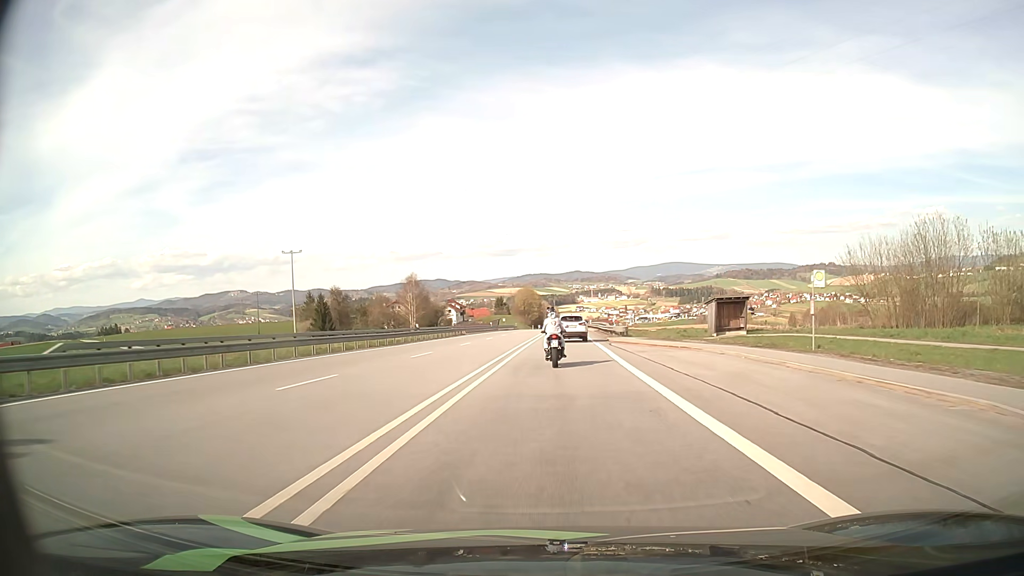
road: primary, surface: asphalt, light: Day
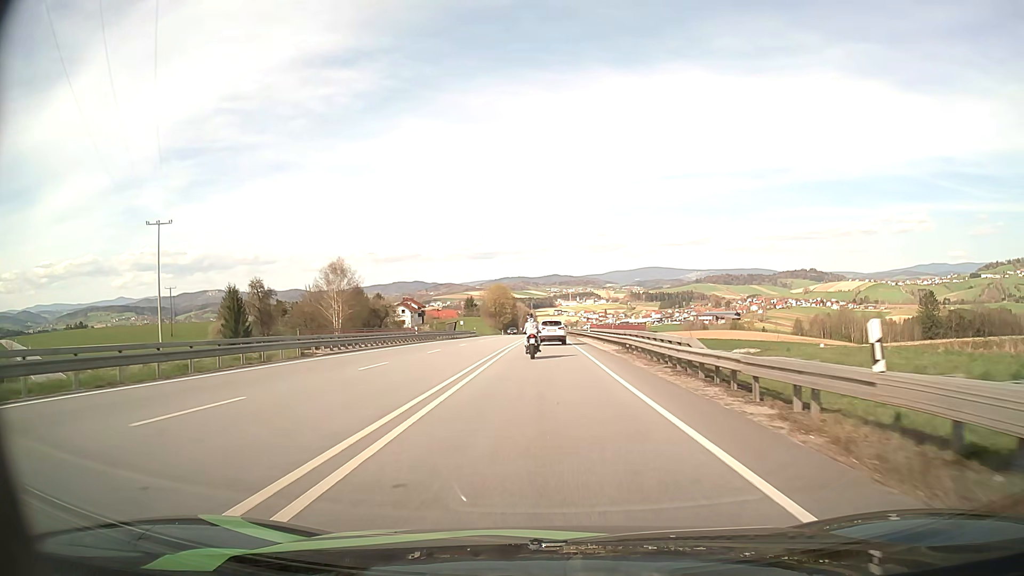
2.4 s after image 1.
(+0.9, +40.5) m; +2°
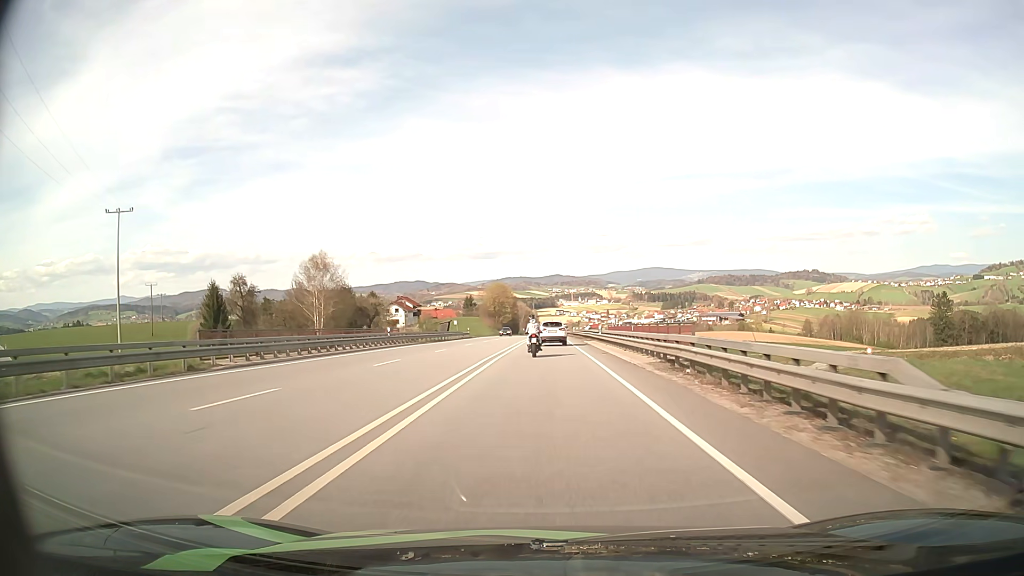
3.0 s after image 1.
(0.0, +10.3) m; 0°
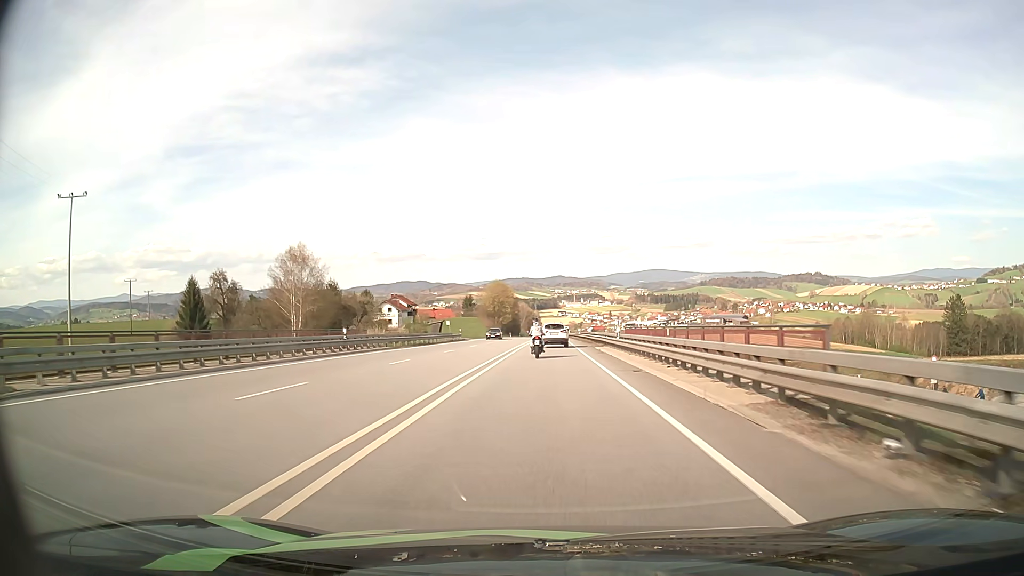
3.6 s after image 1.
(0.0, +10.4) m; 0°
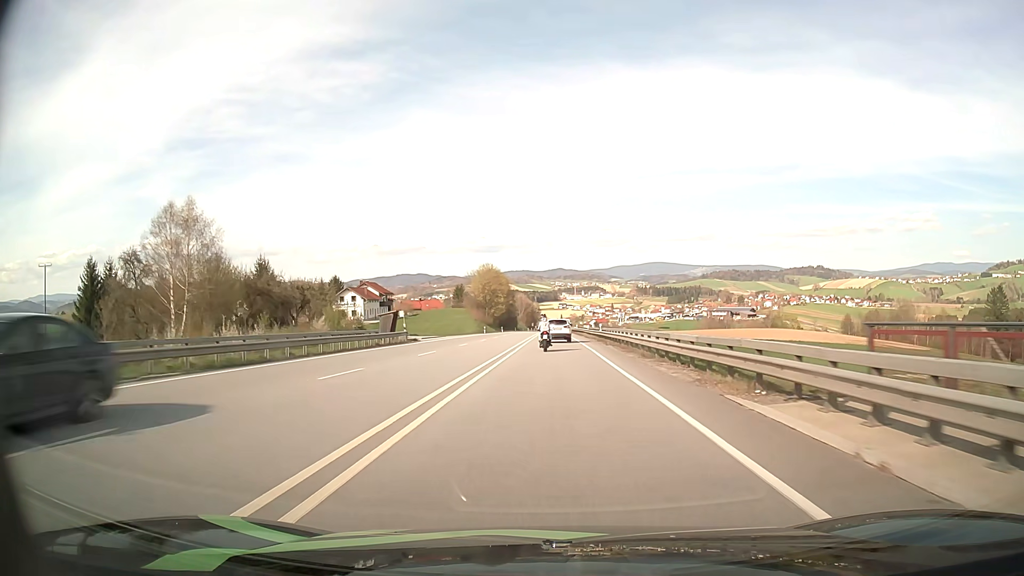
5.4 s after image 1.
(0.0, +32.3) m; 0°
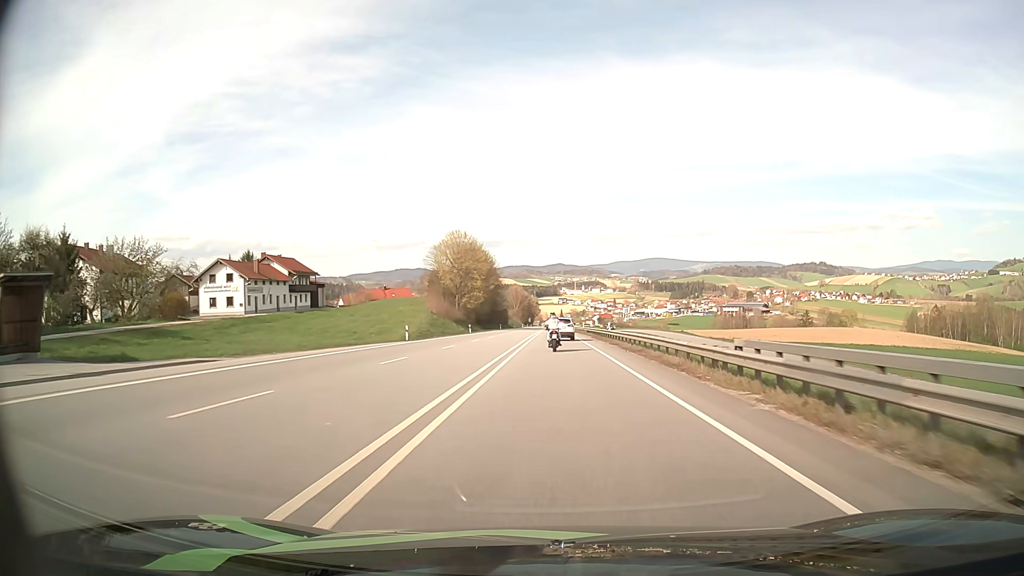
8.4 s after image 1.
(+0.1, +55.4) m; 0°
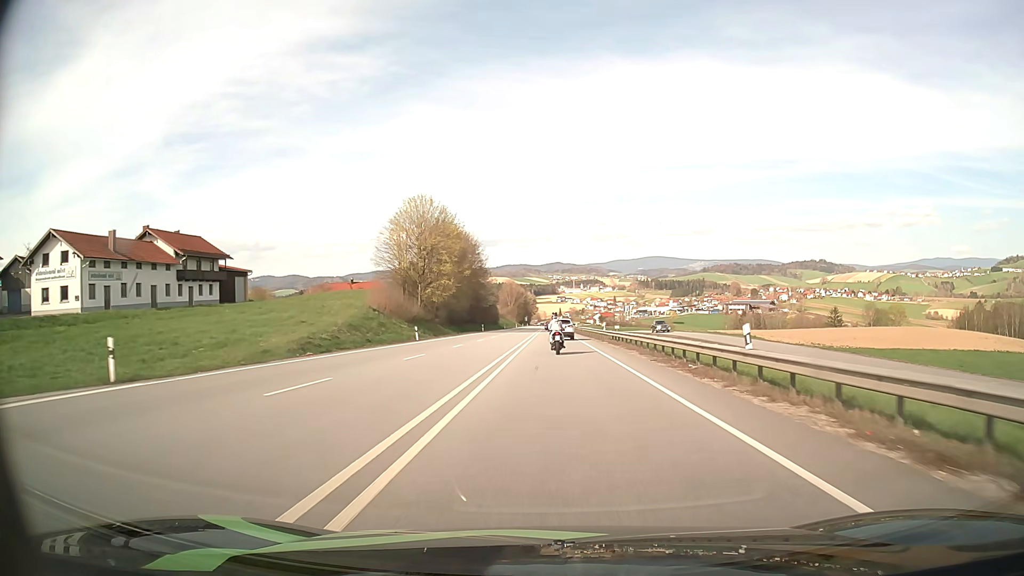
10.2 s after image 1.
(0.0, +32.9) m; 0°
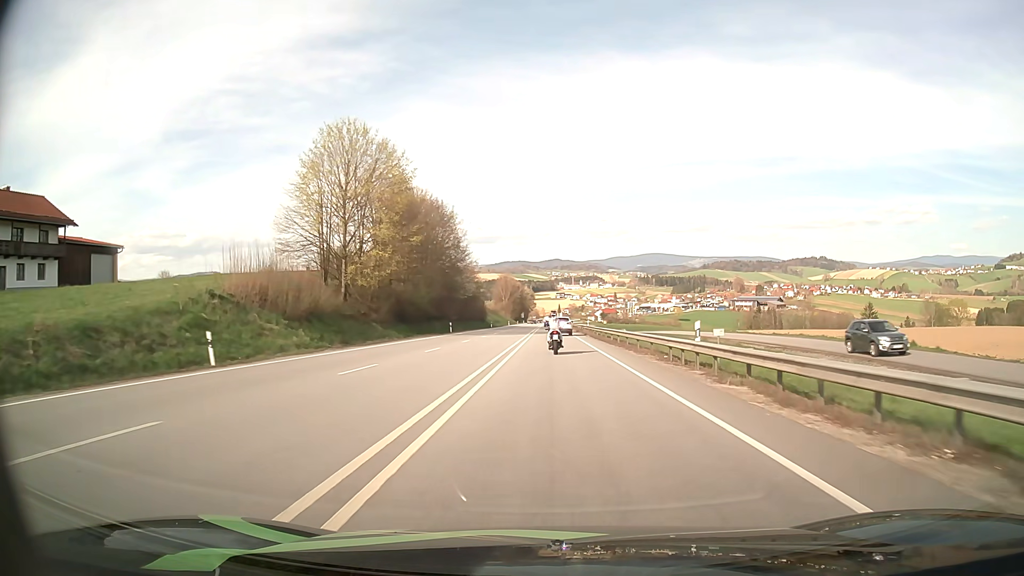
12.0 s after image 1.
(+0.1, +31.5) m; 0°
(0, +10) (0, +20) (0, +30) (0, +40) (0, +50) (0, +60) (0, +70) (0, +80) (0, +90) (0, +100) m
